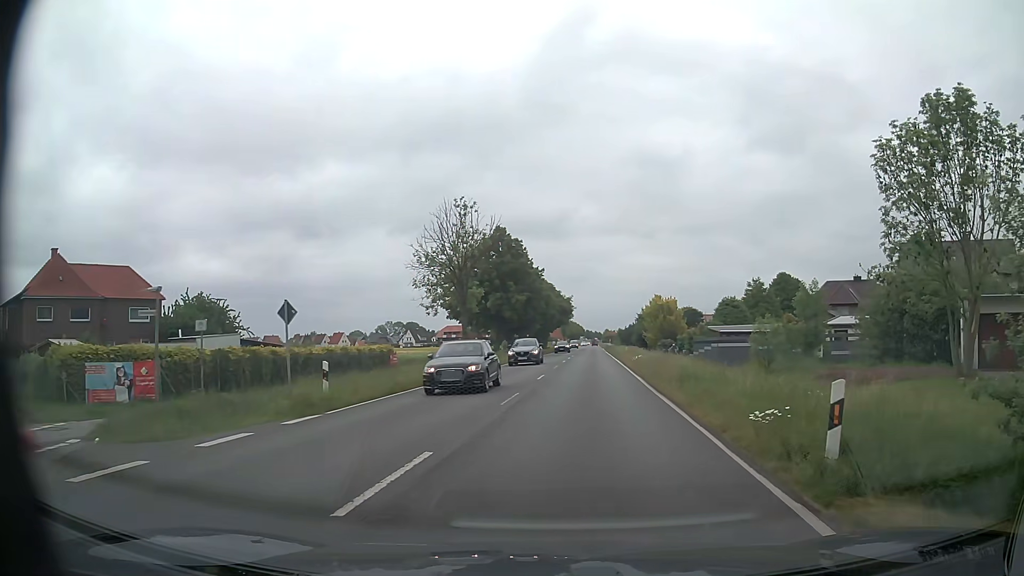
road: primary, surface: asphalt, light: Day
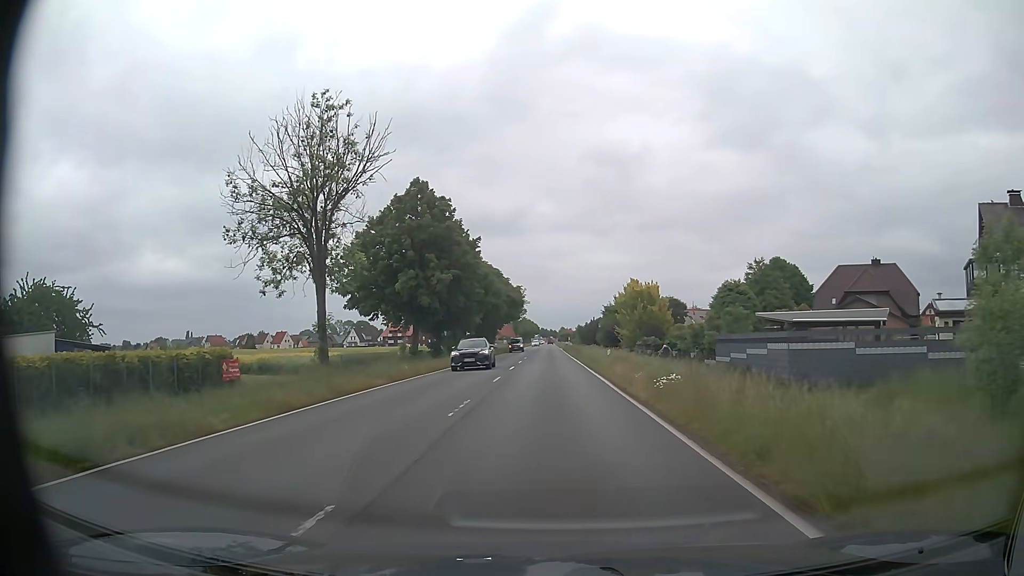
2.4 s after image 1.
(+1.2, +21.1) m; +4°
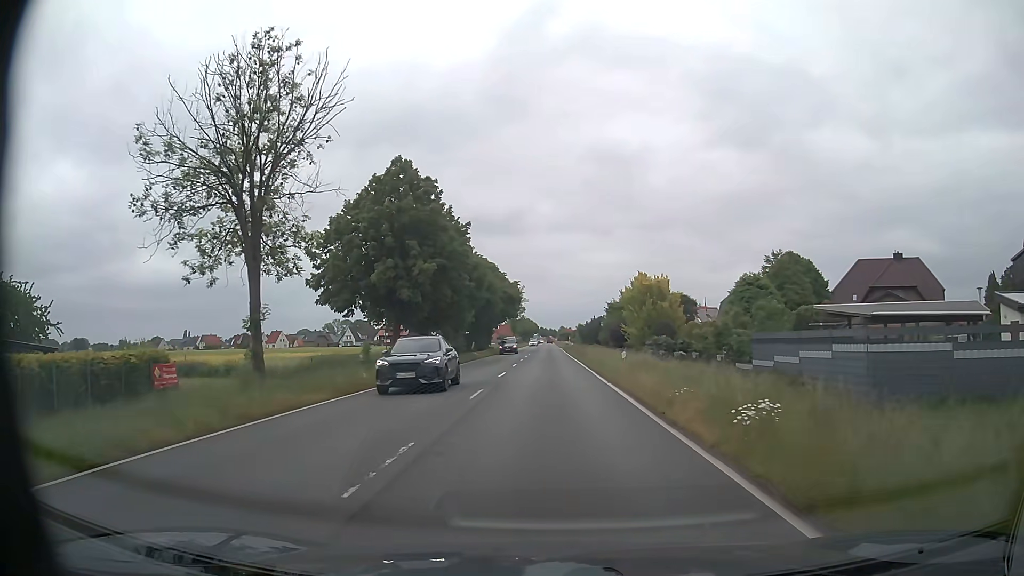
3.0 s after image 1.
(0.0, +6.2) m; 0°
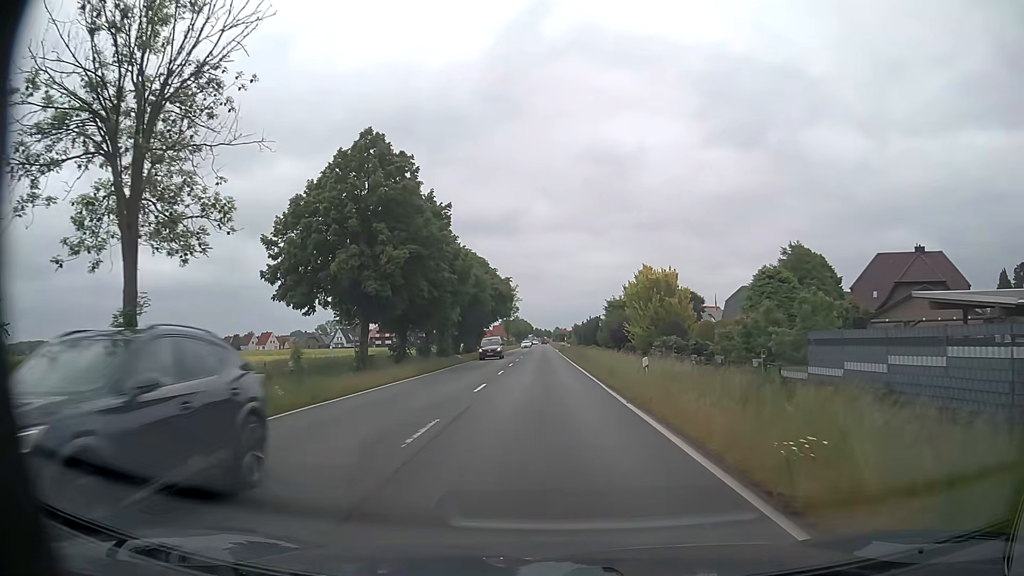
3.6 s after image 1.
(0.0, +6.5) m; 0°
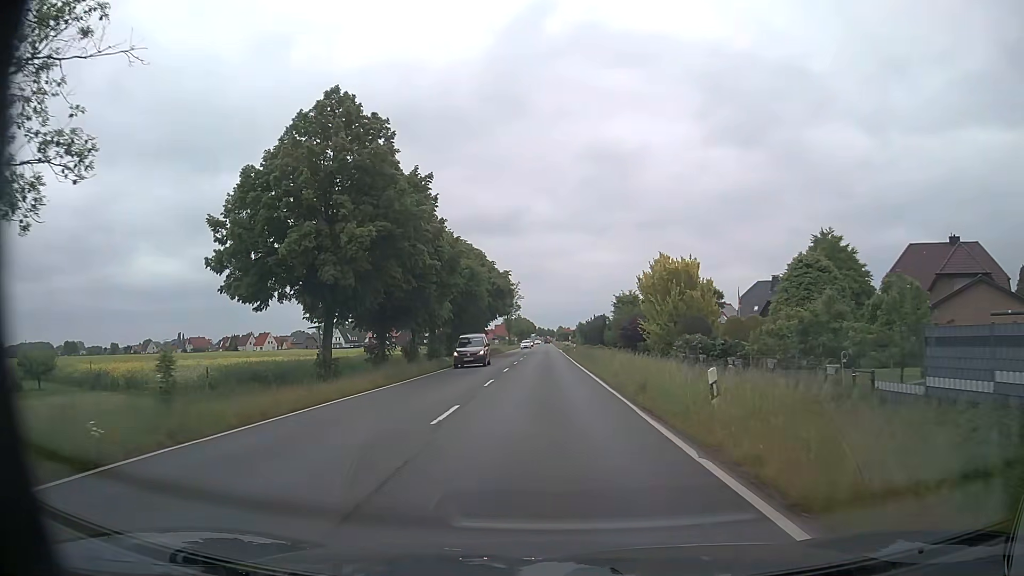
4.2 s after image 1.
(0.0, +6.9) m; 0°
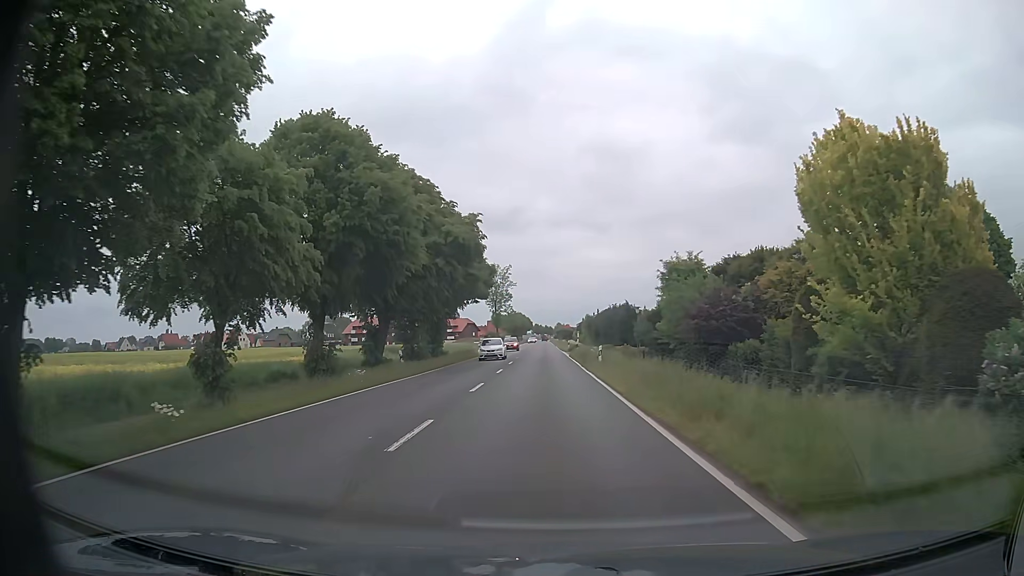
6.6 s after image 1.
(-0.2, +30.5) m; 0°
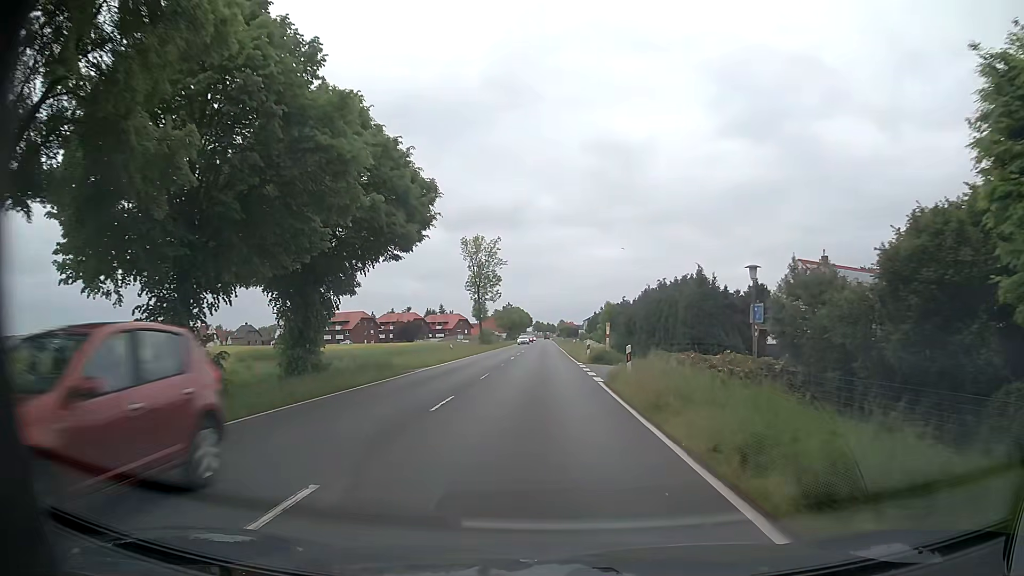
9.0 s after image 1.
(+0.1, +32.5) m; 0°
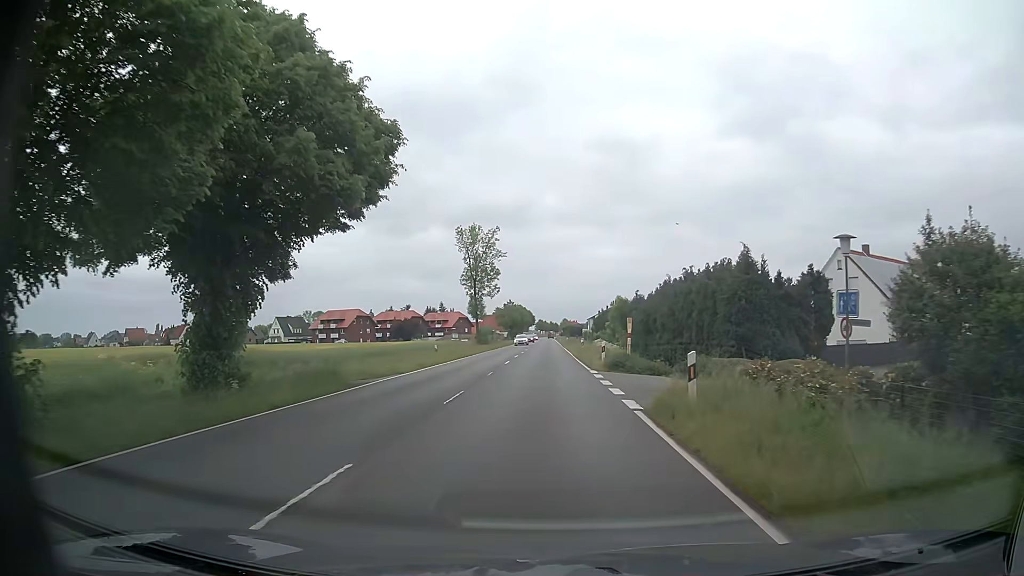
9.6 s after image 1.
(0.0, +8.0) m; 0°
(0, +10) (0, +20) (0, +30) (0, +40) (-1, +50) (-1, +60) (-1, +70) (-1, +80) (-1, +90) (-1, +100) m
